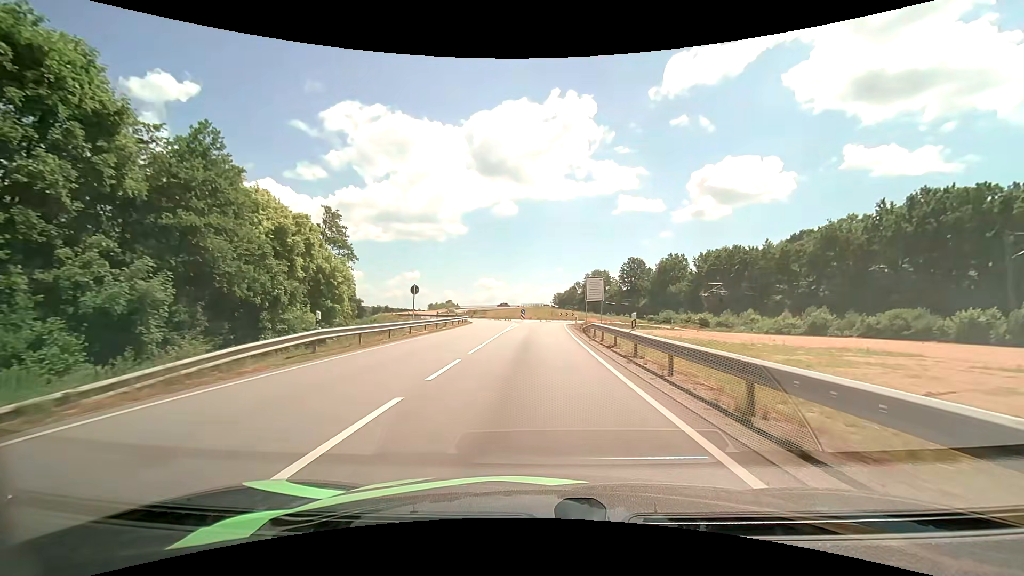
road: primary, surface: asphalt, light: Day
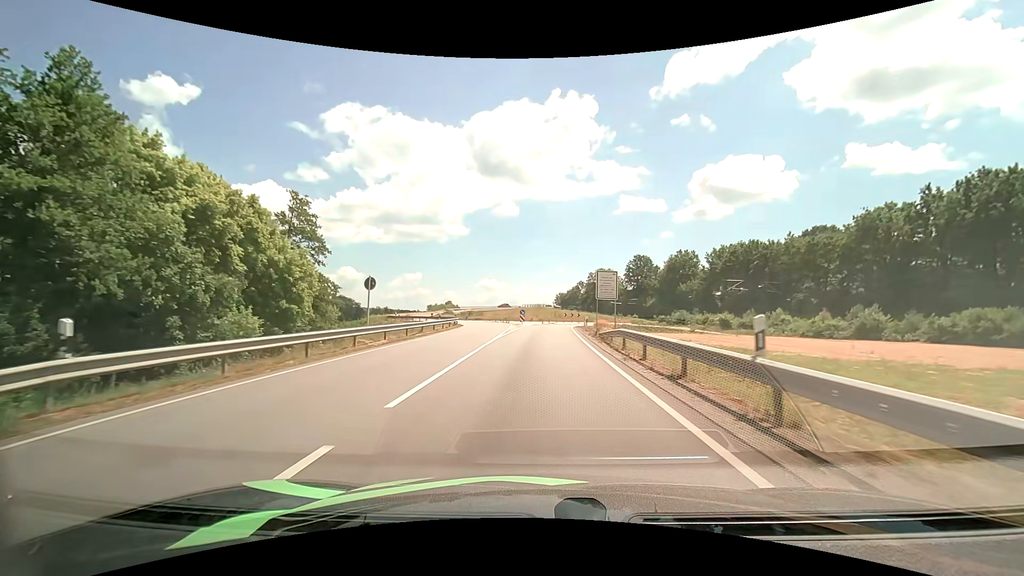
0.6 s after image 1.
(0.0, +8.6) m; 0°
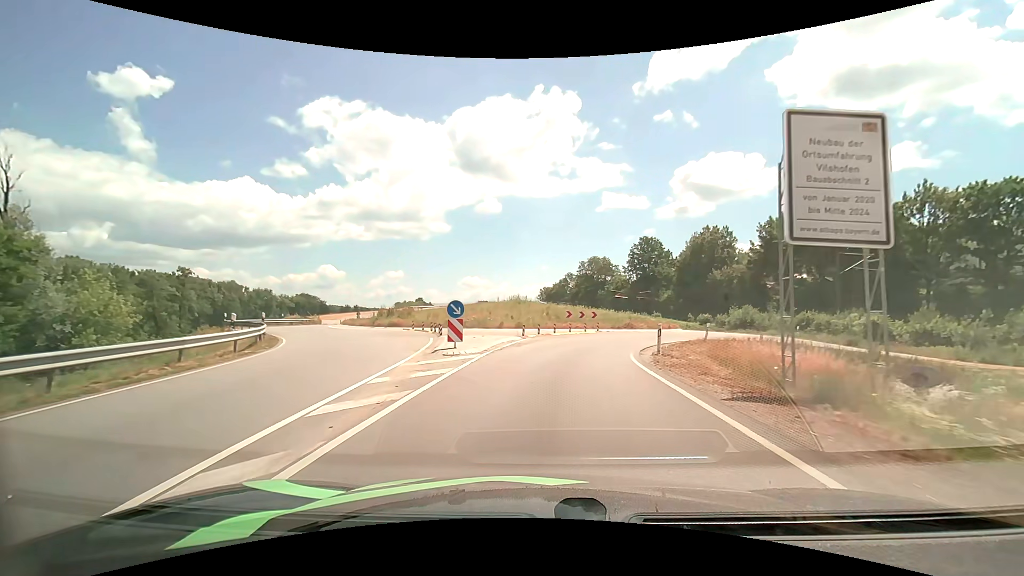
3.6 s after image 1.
(+0.4, +37.8) m; +2°
(0, +10) (+2, +20) (+5, +29) (+10, +38) (+15, +47) (+16, +57) (+14, +67) (+11, +76) (+9, +86) (+8, +96) m
